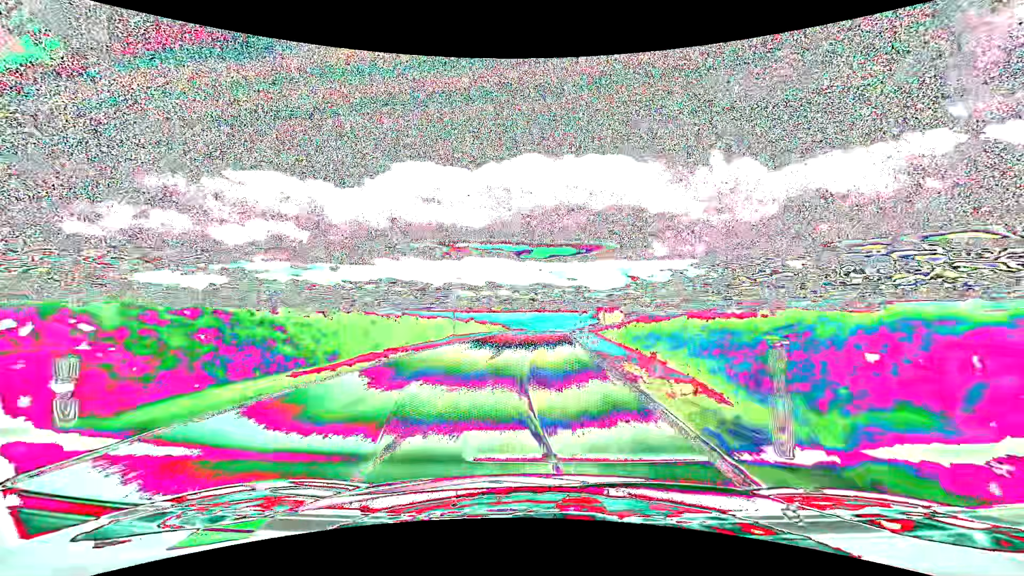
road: tertiary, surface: asphalt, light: Day
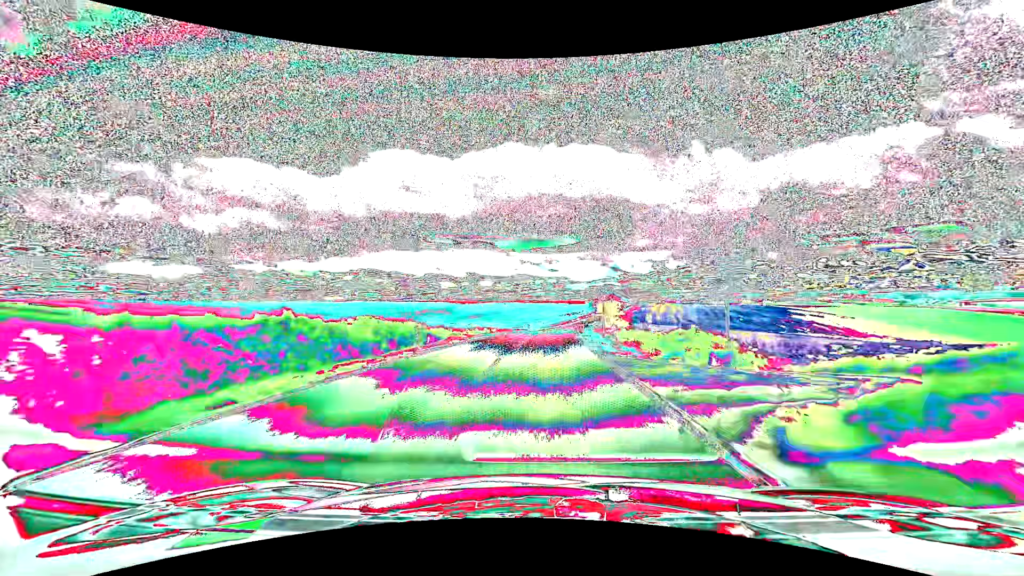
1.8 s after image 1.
(+0.7, +39.7) m; +2°
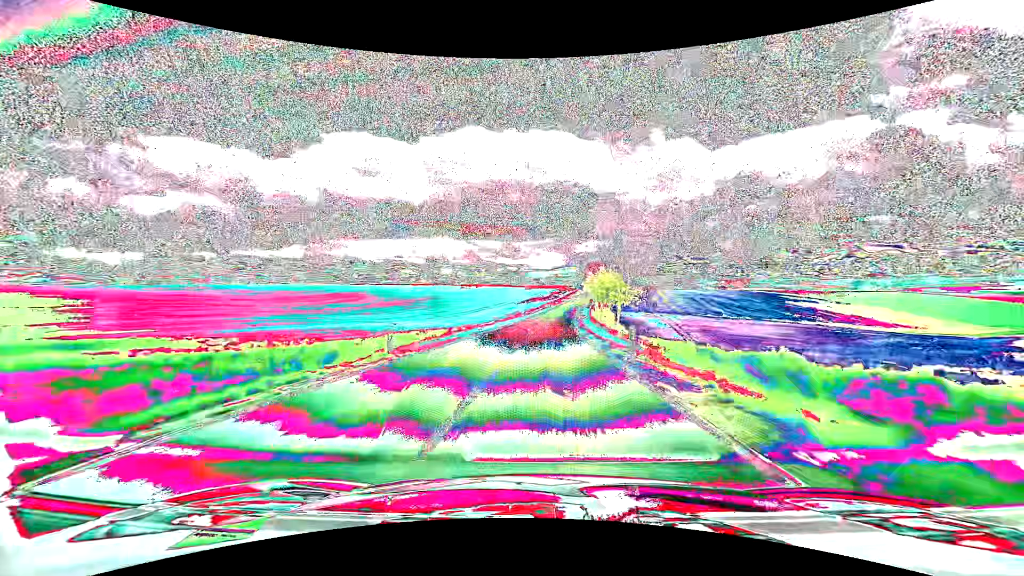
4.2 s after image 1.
(+2.1, +55.7) m; +4°
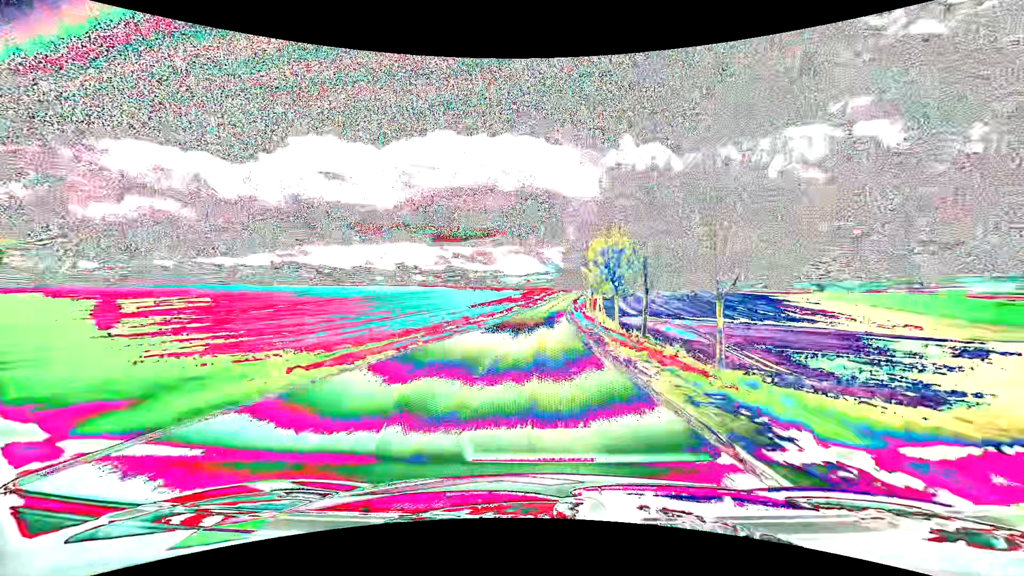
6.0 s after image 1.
(+1.3, +43.7) m; +3°
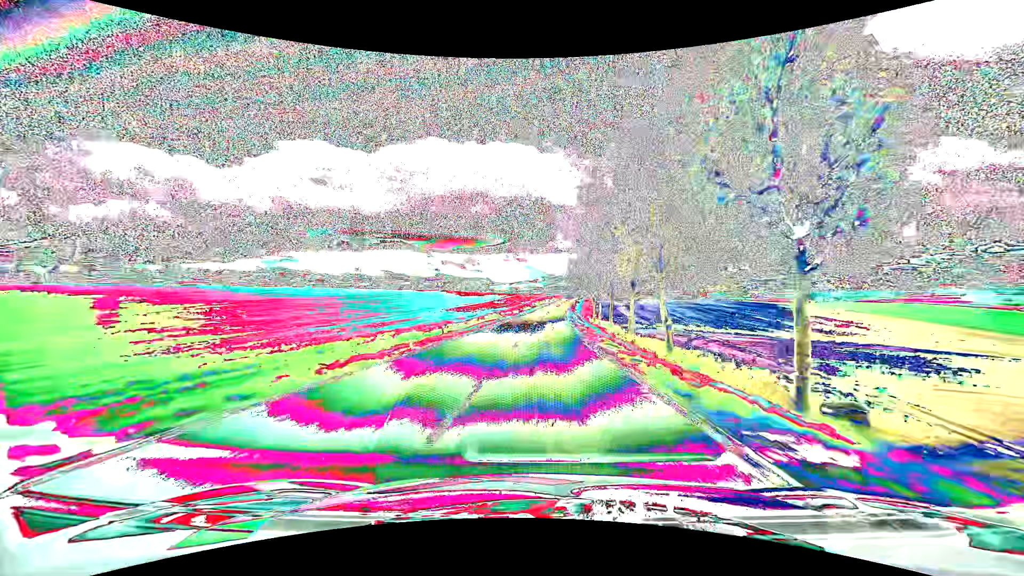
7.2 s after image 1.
(+0.3, +29.9) m; +1°
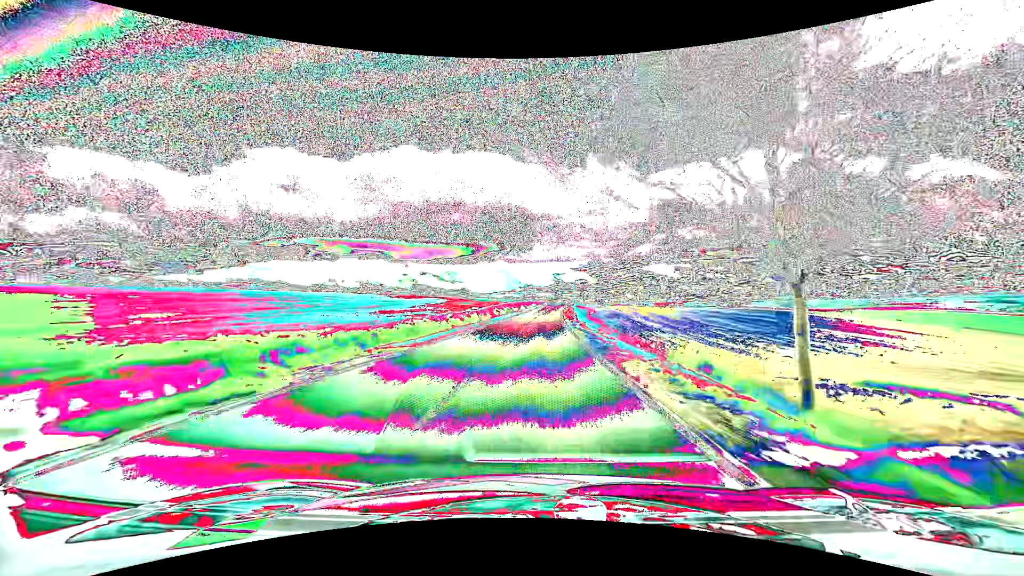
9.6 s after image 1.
(+1.7, +60.7) m; +3°
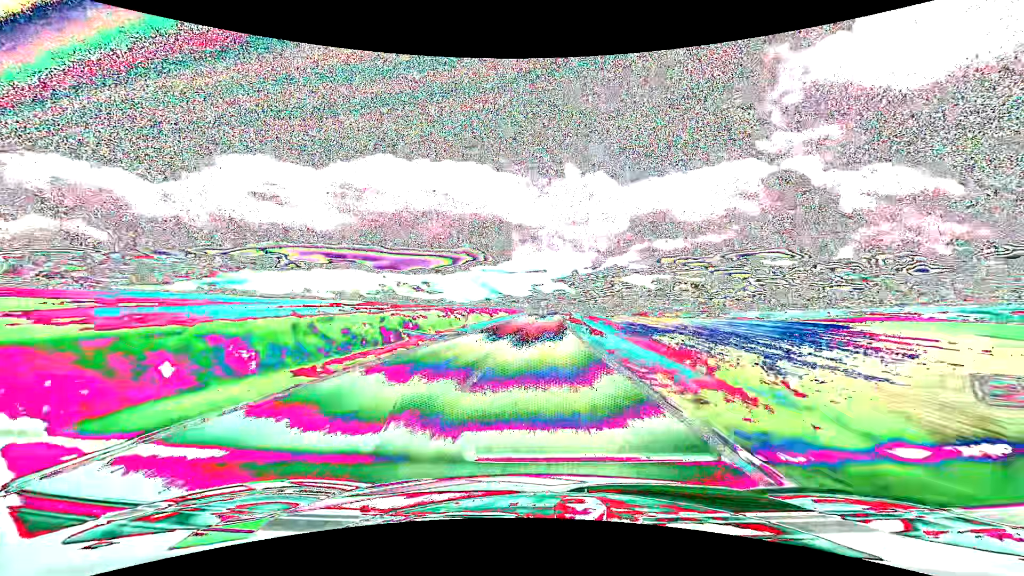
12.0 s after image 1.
(+1.0, +59.3) m; +2°
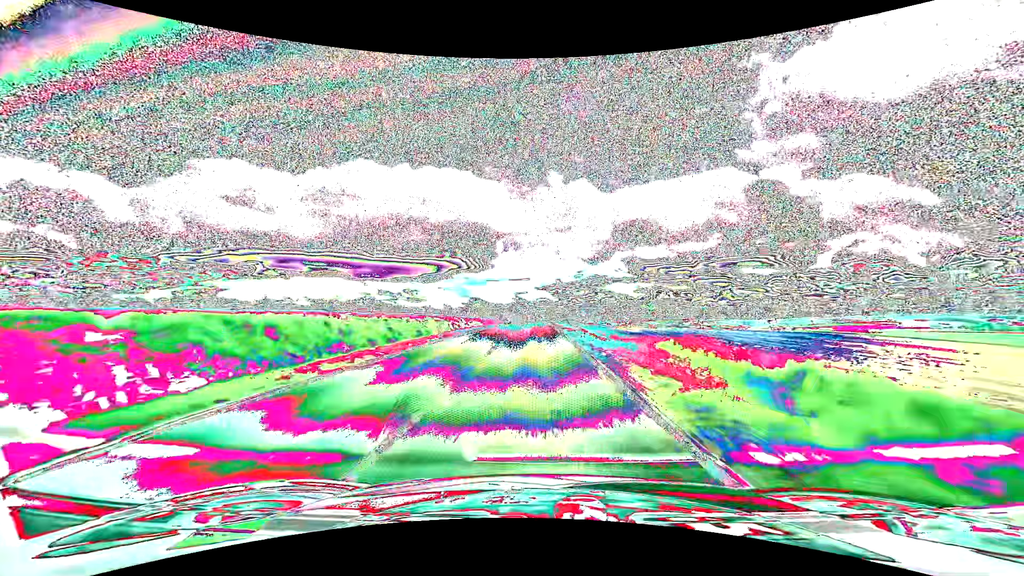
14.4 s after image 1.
(+1.2, +54.8) m; +2°
(0, +10) (0, +20) (0, +30) (0, +40) (0, +50) (0, +60) (0, +70) (0, +80) (0, +90) (-1, +100) m
